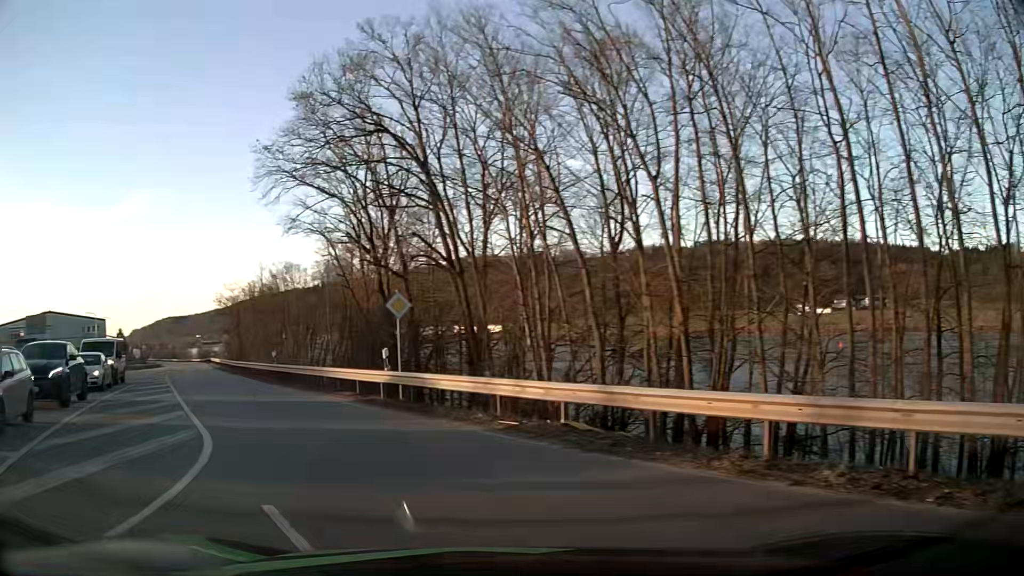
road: tertiary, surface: asphalt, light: Day
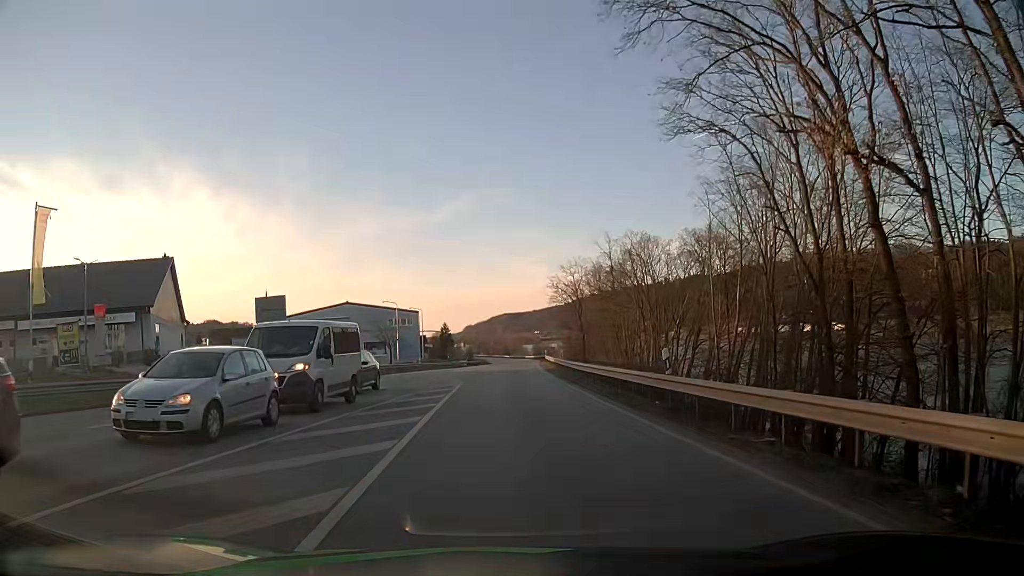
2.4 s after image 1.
(-5.9, +15.8) m; -30°
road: primary
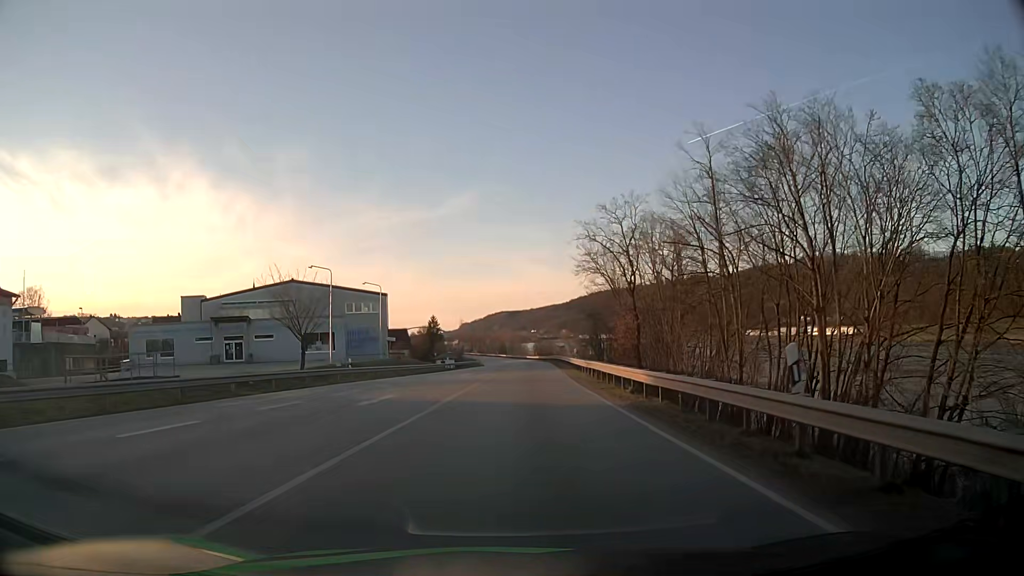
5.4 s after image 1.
(+0.1, +31.7) m; +1°
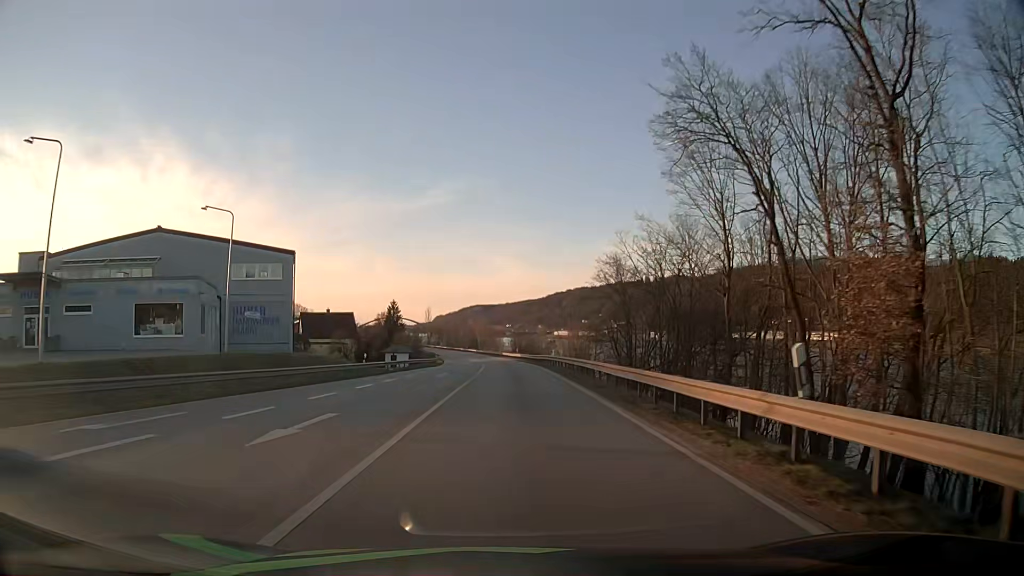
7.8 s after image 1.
(+0.6, +32.8) m; +2°
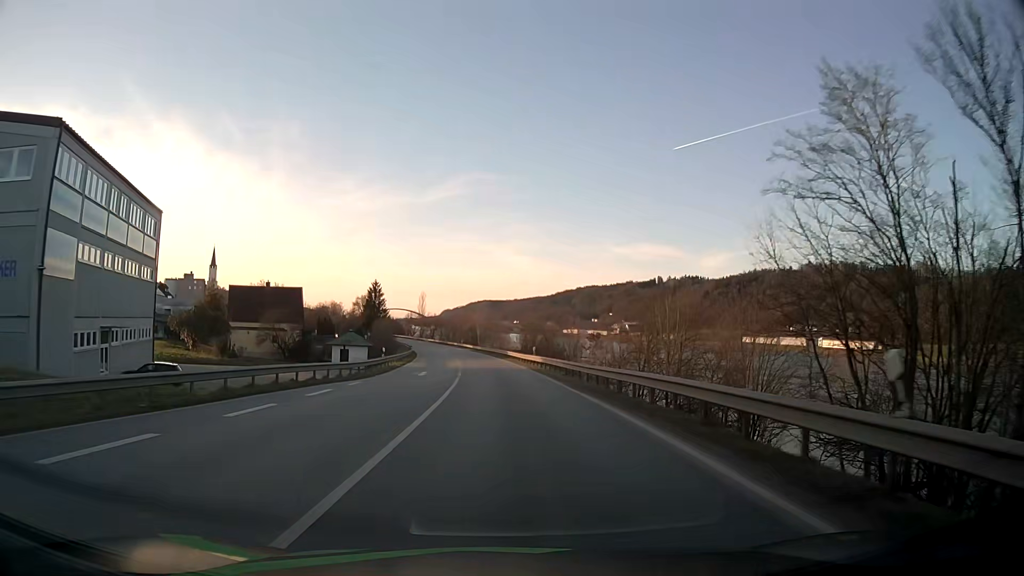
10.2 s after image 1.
(+0.1, +36.5) m; 0°
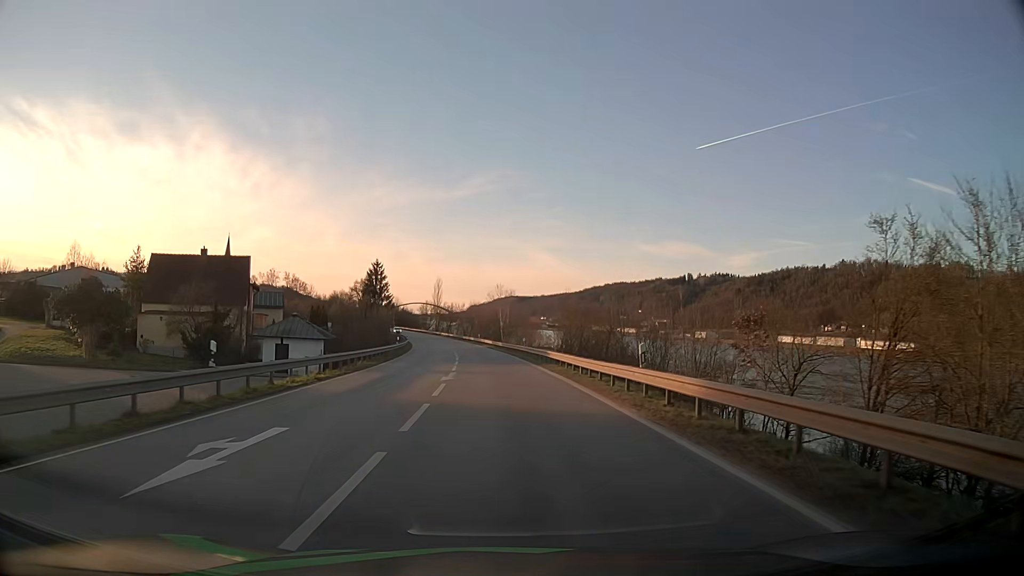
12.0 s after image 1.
(-0.5, +27.9) m; -2°
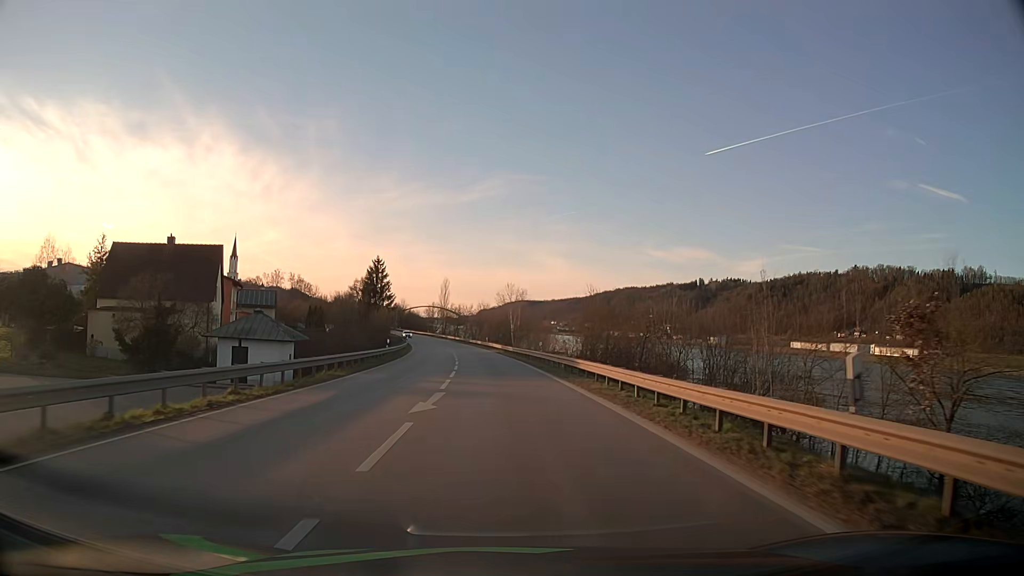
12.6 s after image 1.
(-0.1, +9.1) m; -1°
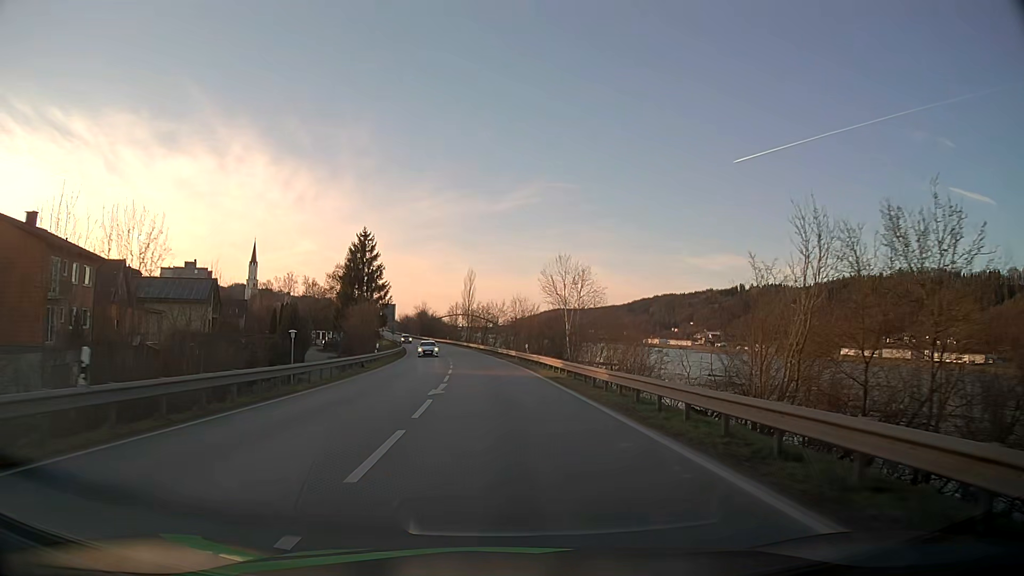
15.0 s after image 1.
(-1.0, +36.6) m; -3°
(0, +10) (0, +20) (-1, +30) (-1, +40) (-2, +50) (-3, +60) (-4, +70) (-6, +80) (-7, +90) (-9, +99) m
